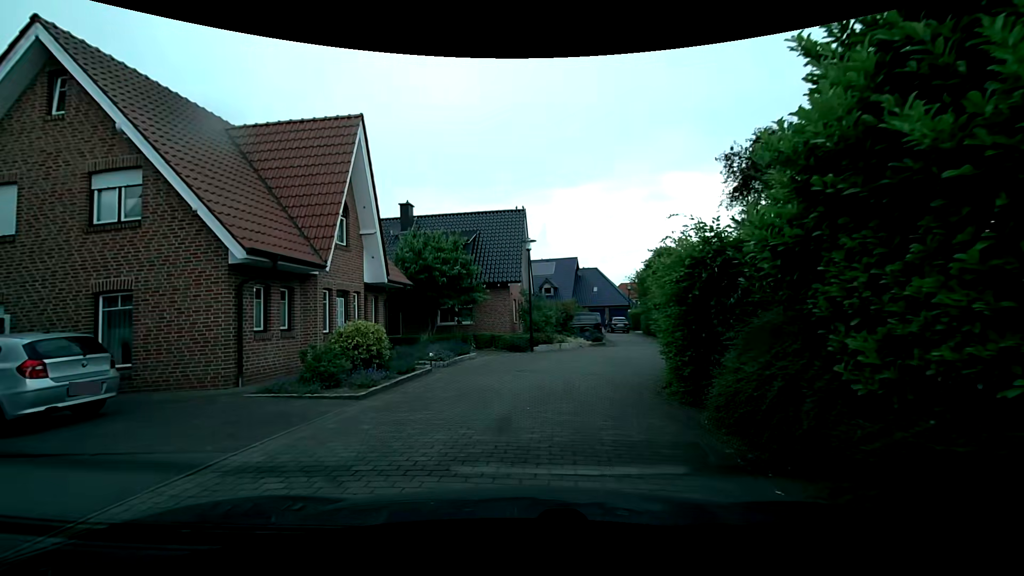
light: Day
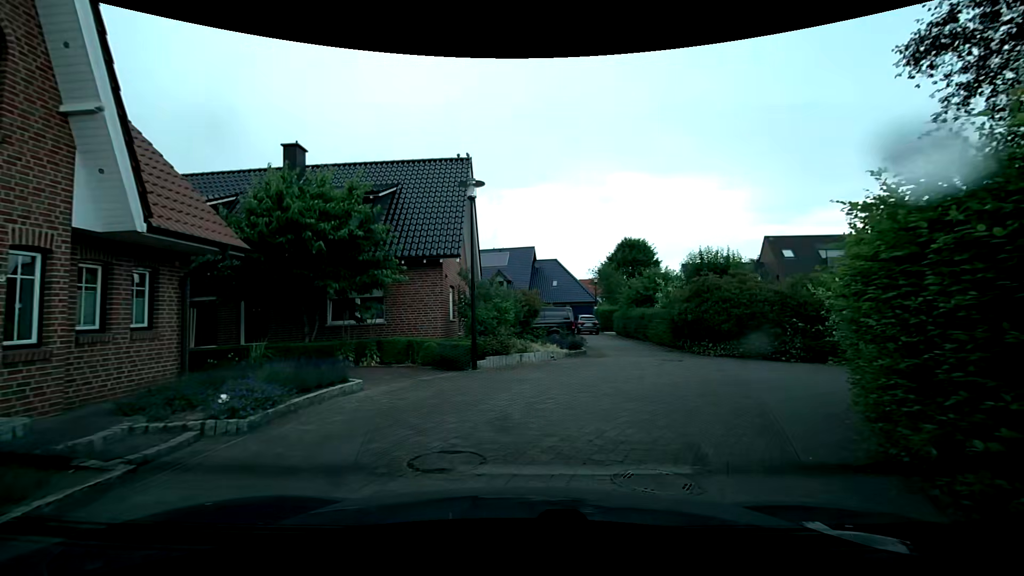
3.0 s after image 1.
(0.0, +9.6) m; +5°
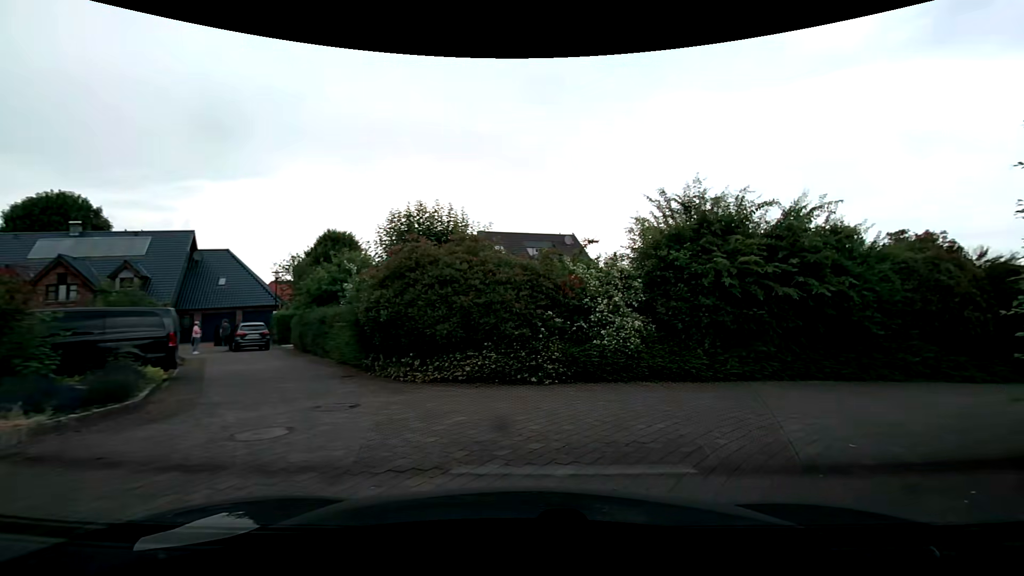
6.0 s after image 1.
(+2.2, +9.4) m; +30°
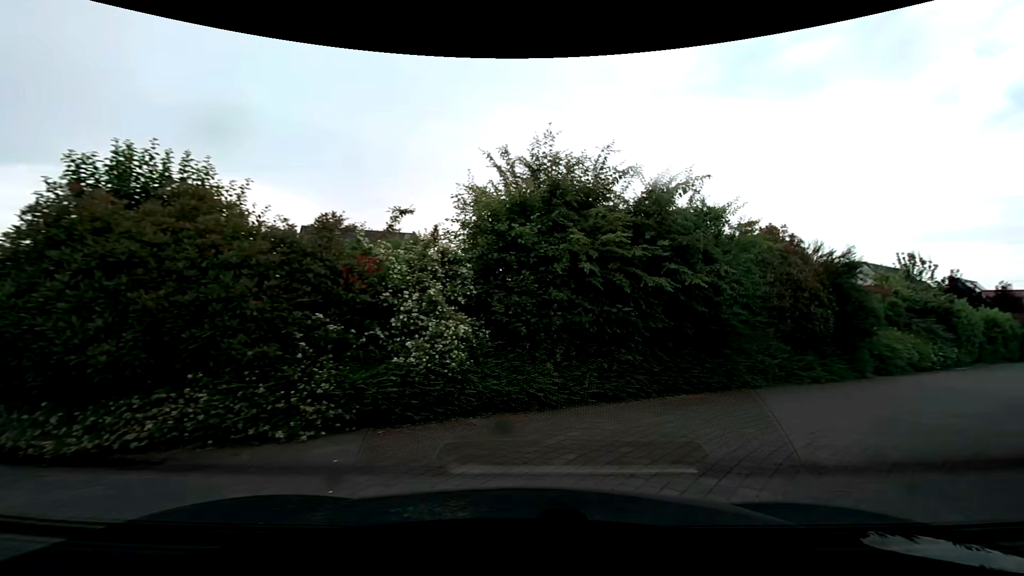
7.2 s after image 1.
(+0.7, +3.9) m; +18°
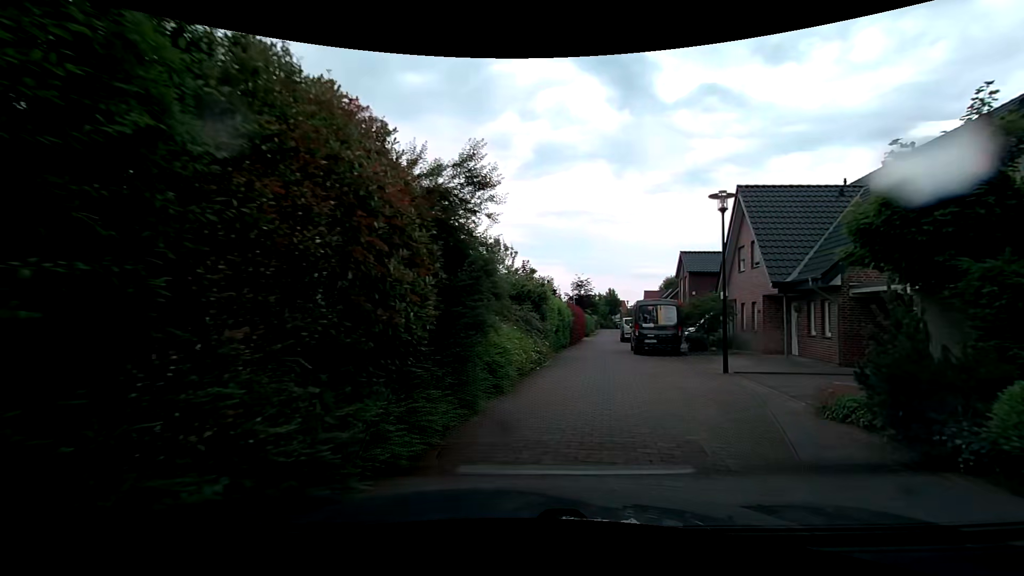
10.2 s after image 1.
(+3.8, +9.5) m; +44°
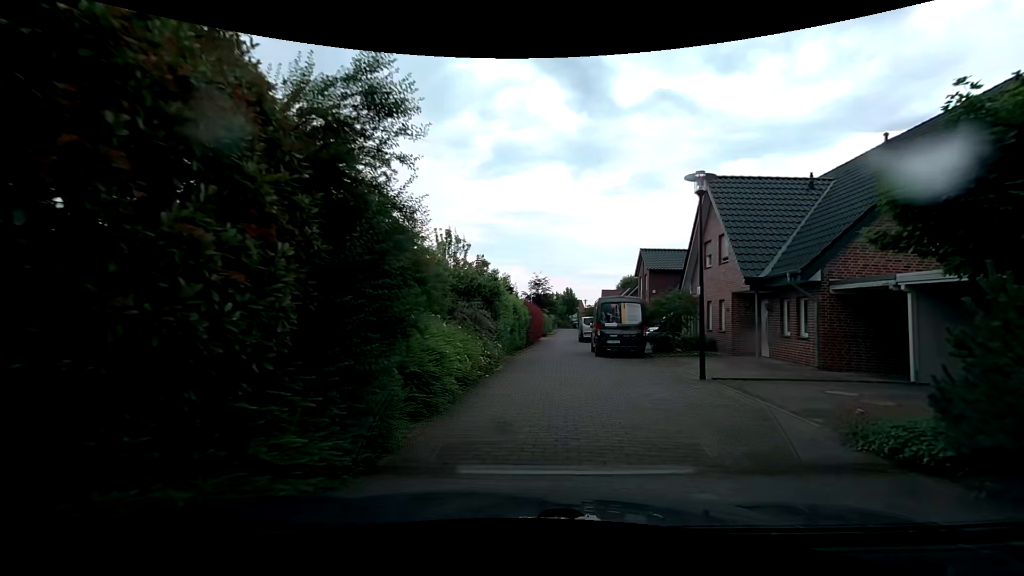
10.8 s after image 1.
(0.0, +2.3) m; +4°
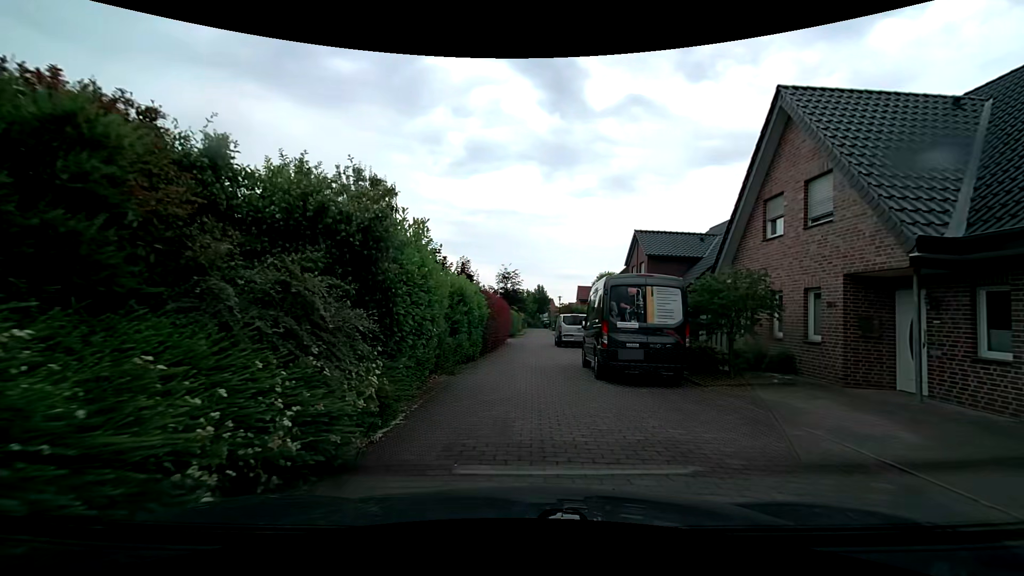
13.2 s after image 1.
(+0.4, +9.3) m; +2°
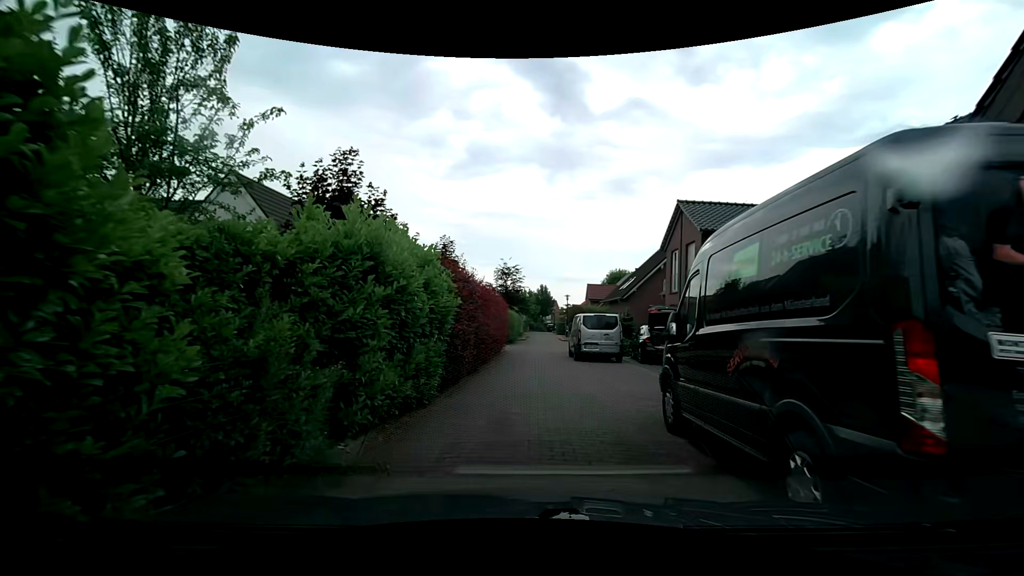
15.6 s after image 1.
(0.0, +8.9) m; +1°
(0, +10) (0, +20) (0, +30) (+1, +40) (+1, +50) (+2, +60) (+1, +70) (+6, +78) (+16, +80) (+26, +80) m
